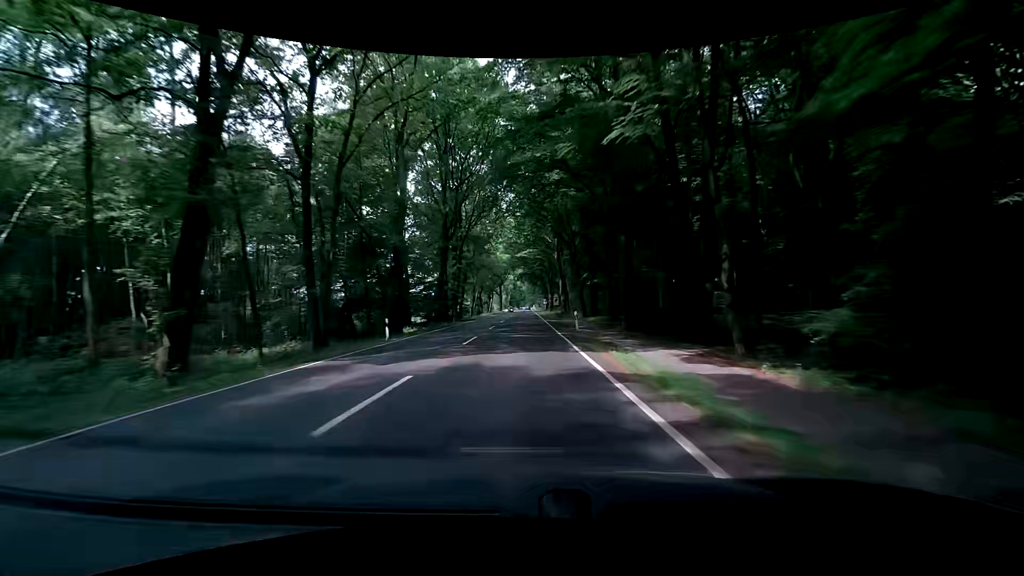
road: primary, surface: asphalt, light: Day
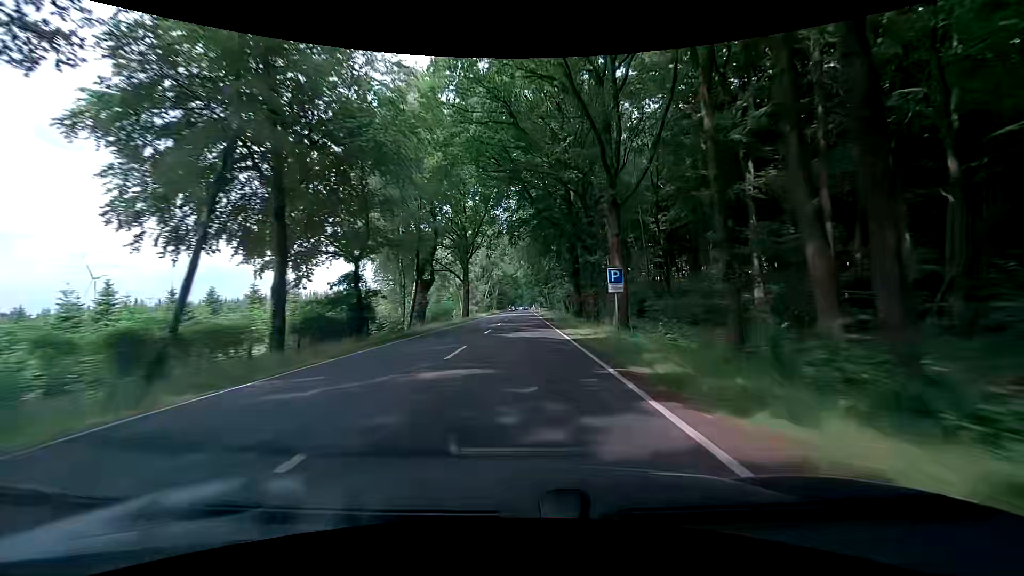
(0.0, +78.9) m; 0°
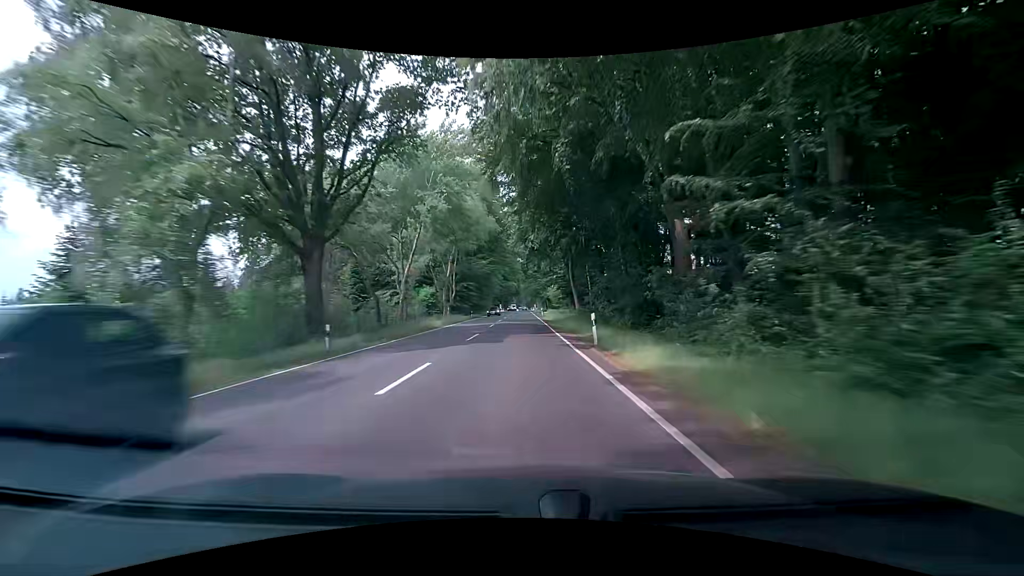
(+0.5, +79.0) m; 0°
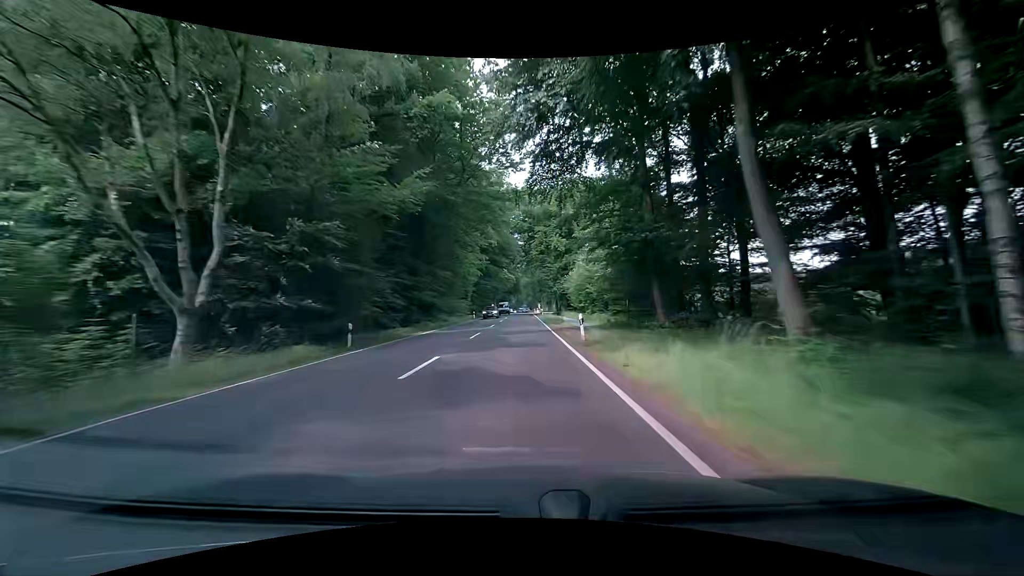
(+0.1, +47.4) m; 0°
